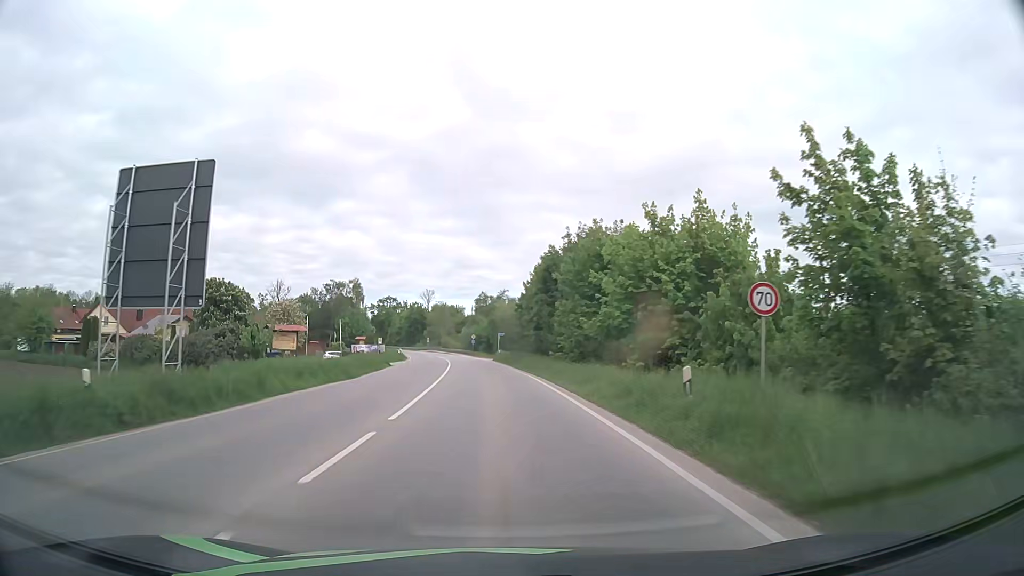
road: primary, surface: asphalt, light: Day
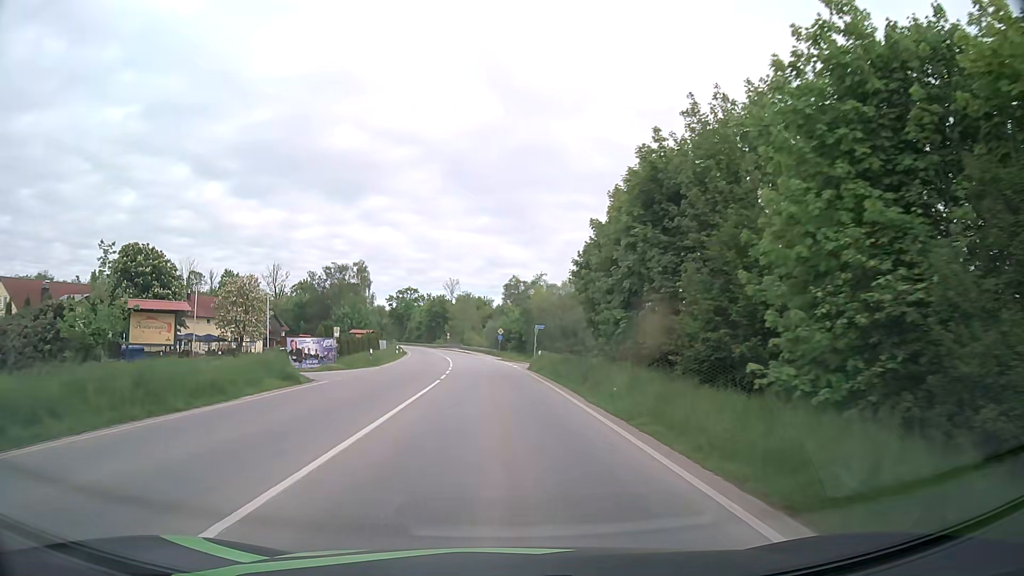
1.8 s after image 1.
(-0.7, +28.1) m; -3°
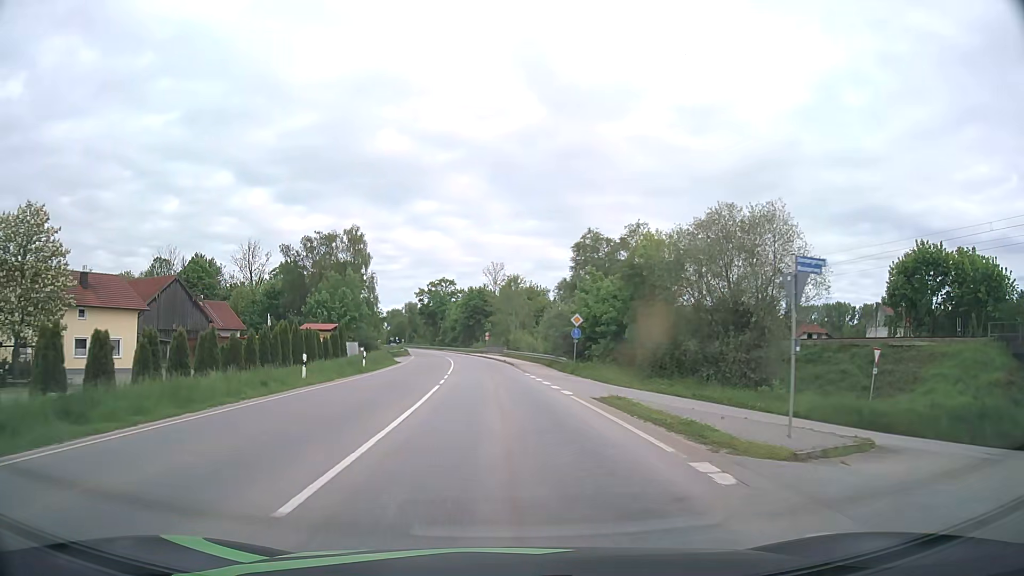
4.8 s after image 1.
(-1.6, +44.6) m; -4°
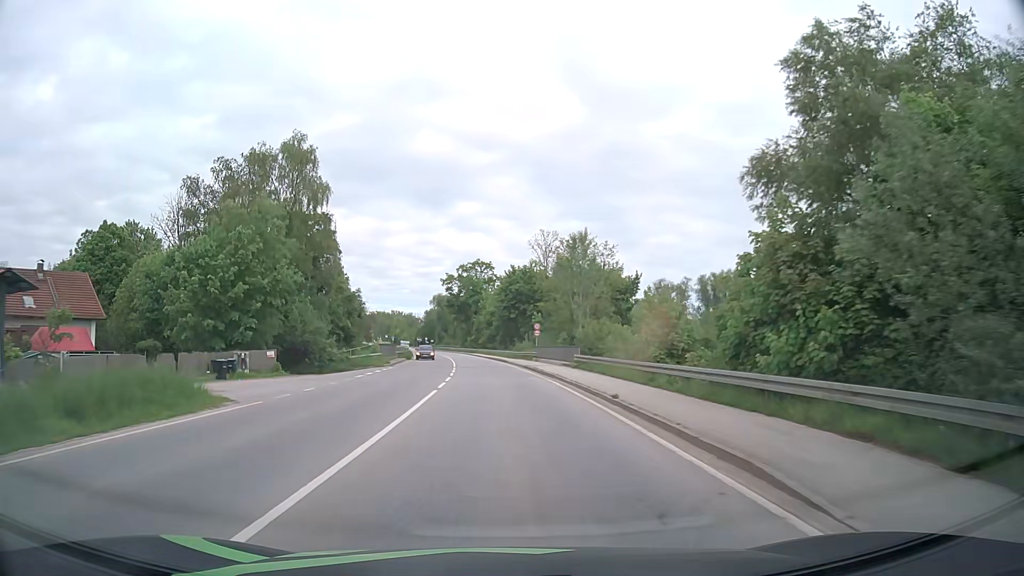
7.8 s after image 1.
(-1.4, +42.0) m; -4°
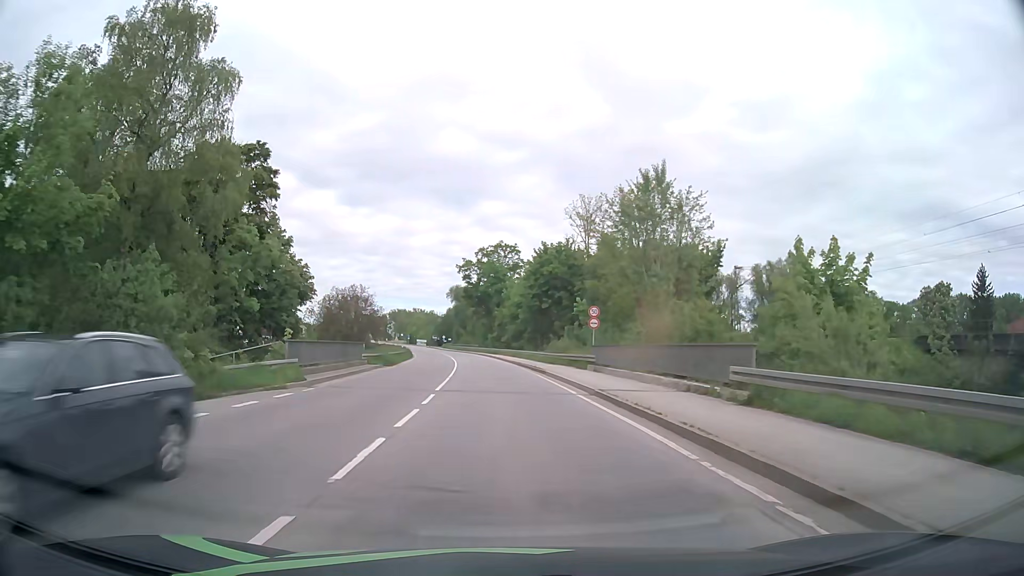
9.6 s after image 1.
(-0.4, +24.0) m; -2°
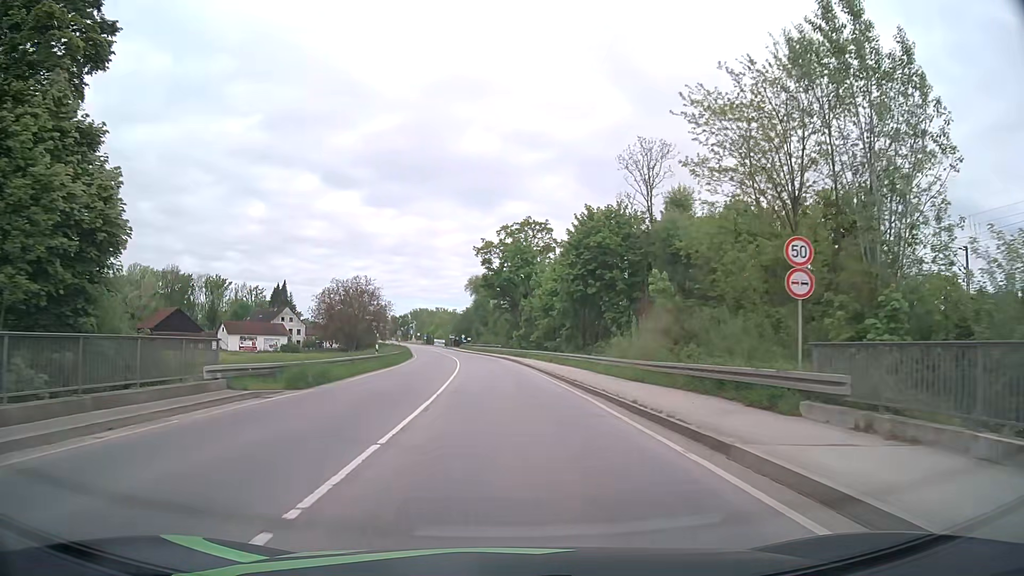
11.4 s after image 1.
(-0.4, +23.2) m; -2°
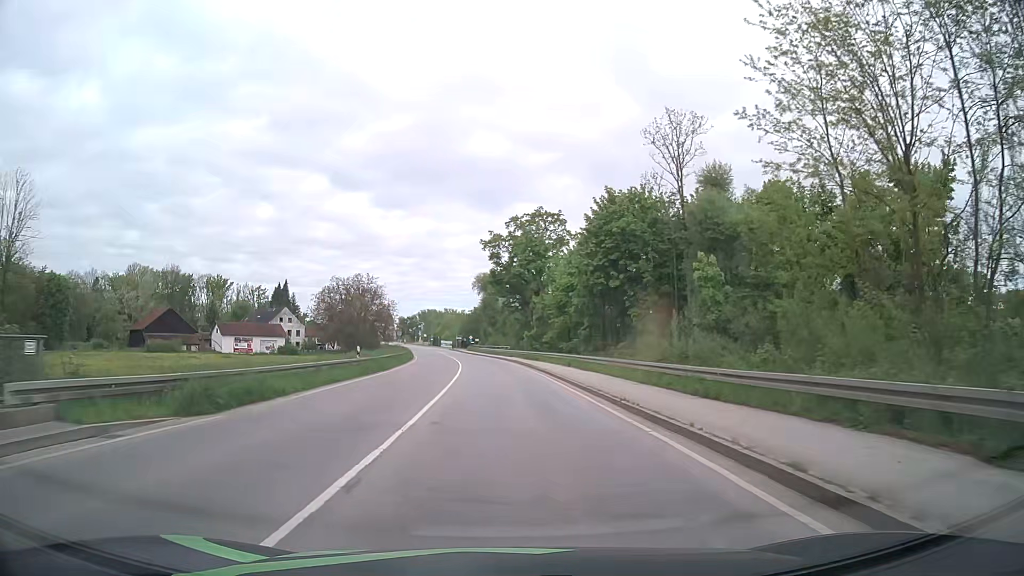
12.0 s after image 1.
(-0.1, +7.6) m; -1°
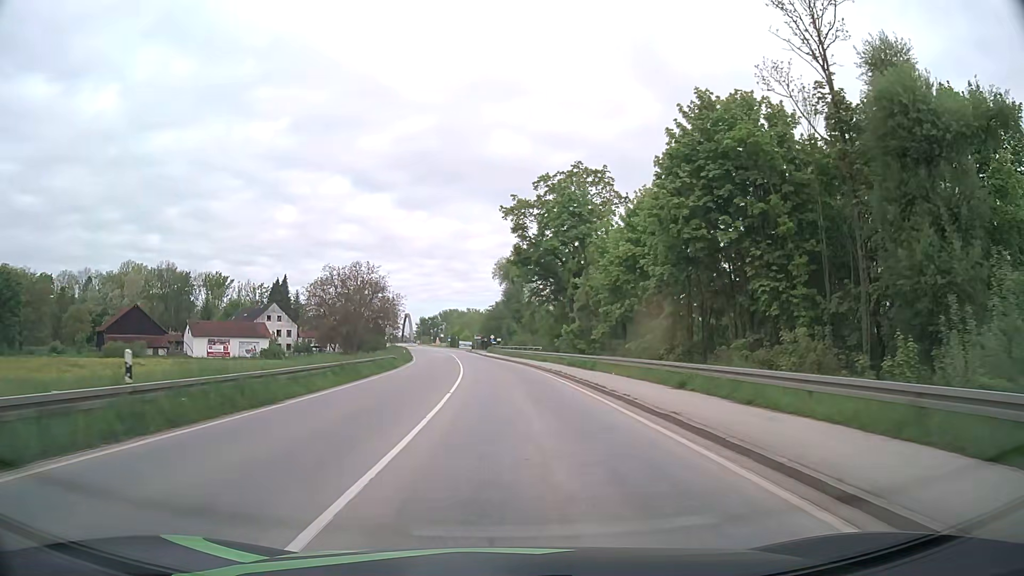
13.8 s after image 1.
(-0.4, +22.5) m; -2°
(0, +10) (0, +20) (-1, +30) (-1, +40) (-2, +50) (-3, +60) (-4, +70) (-5, +80) (-6, +90) (-7, +100) m
